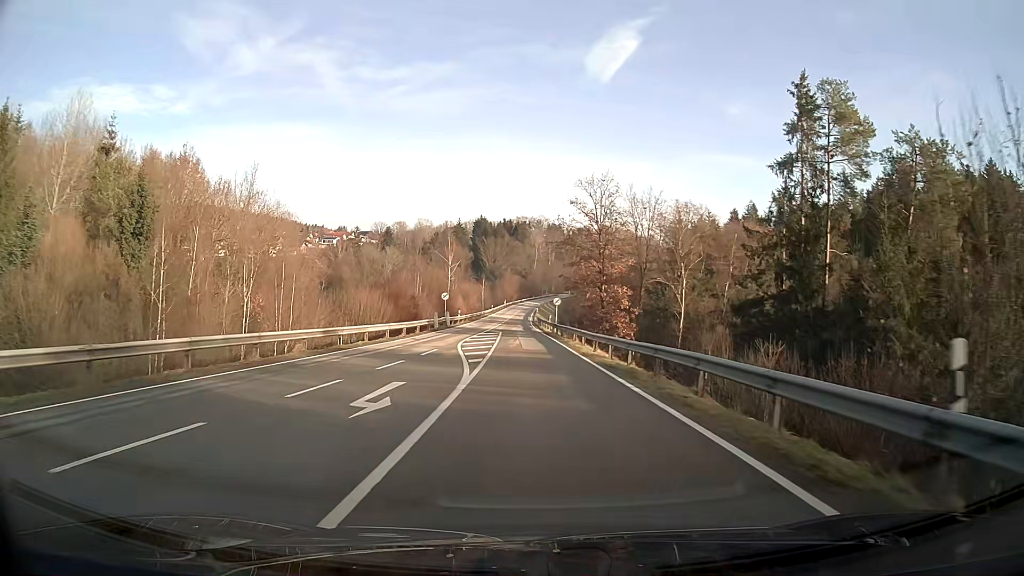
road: secondary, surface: asphalt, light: Day
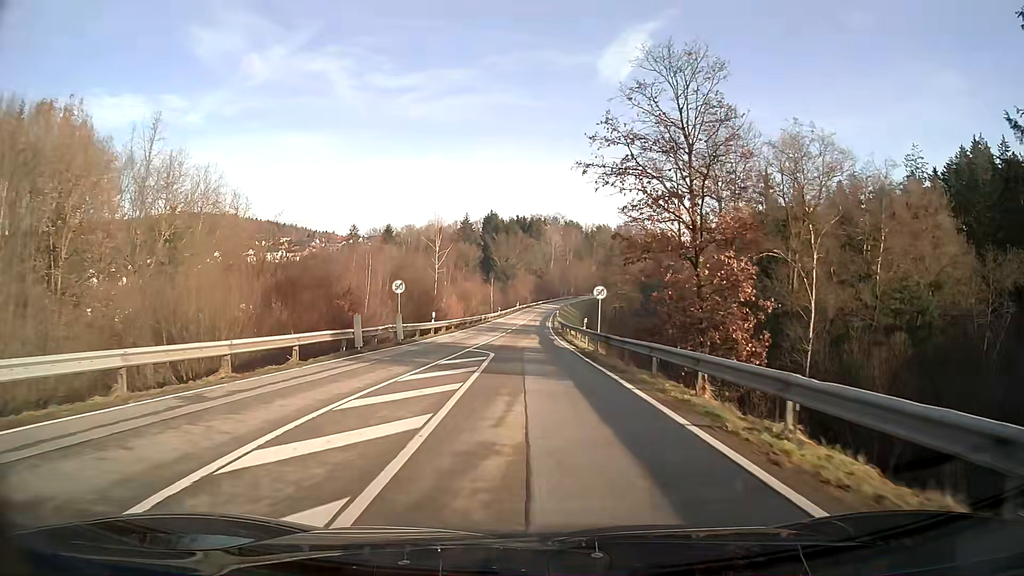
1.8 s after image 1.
(-0.3, +25.0) m; -1°
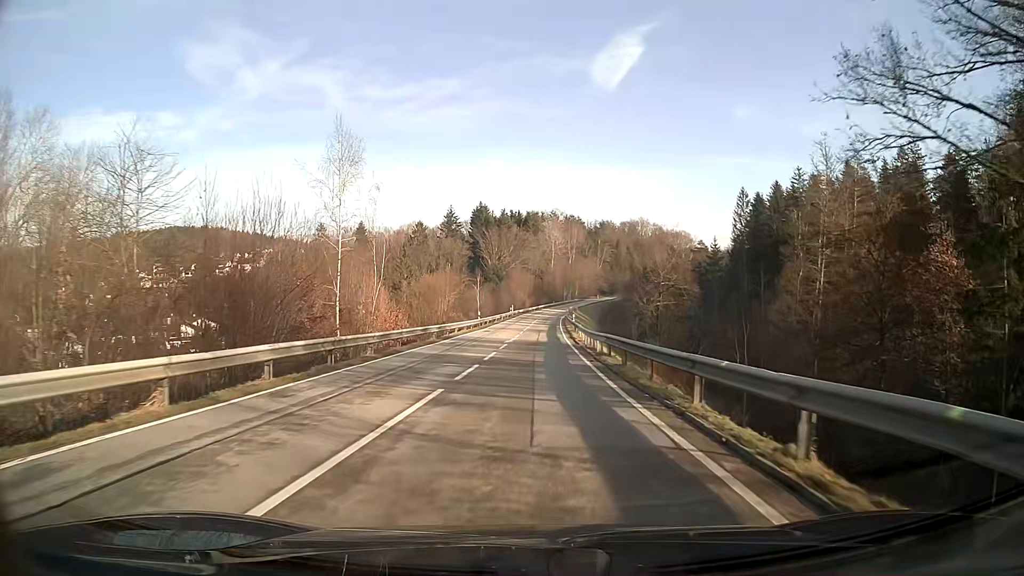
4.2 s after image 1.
(0.0, +33.4) m; +1°
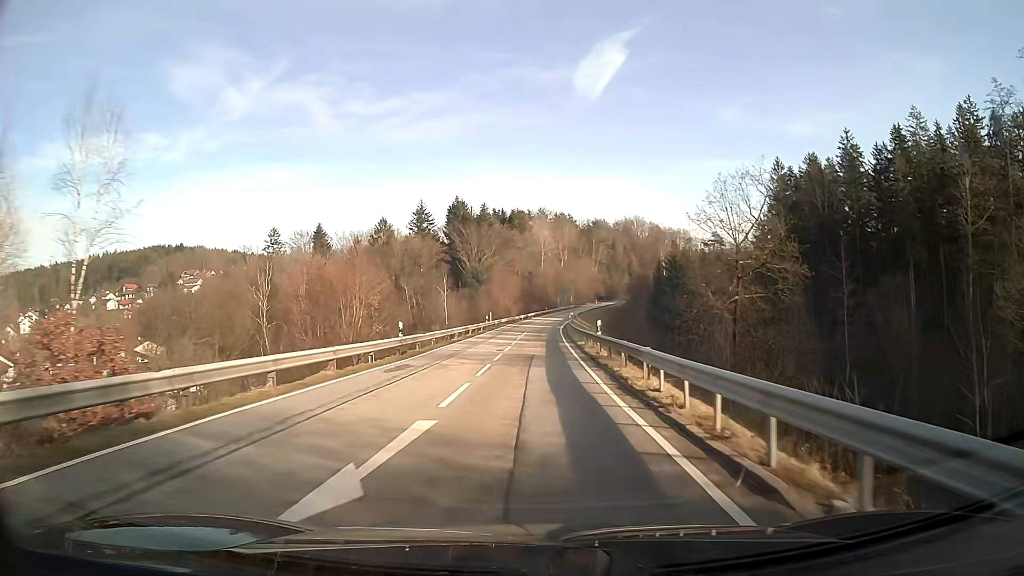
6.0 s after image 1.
(+0.2, +28.5) m; +1°
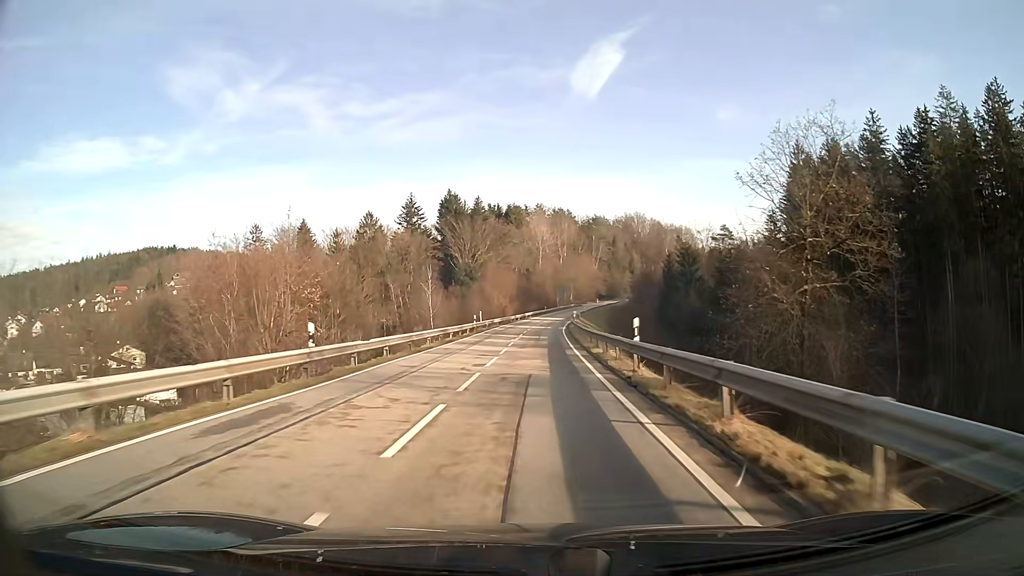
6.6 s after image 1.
(0.0, +10.3) m; 0°
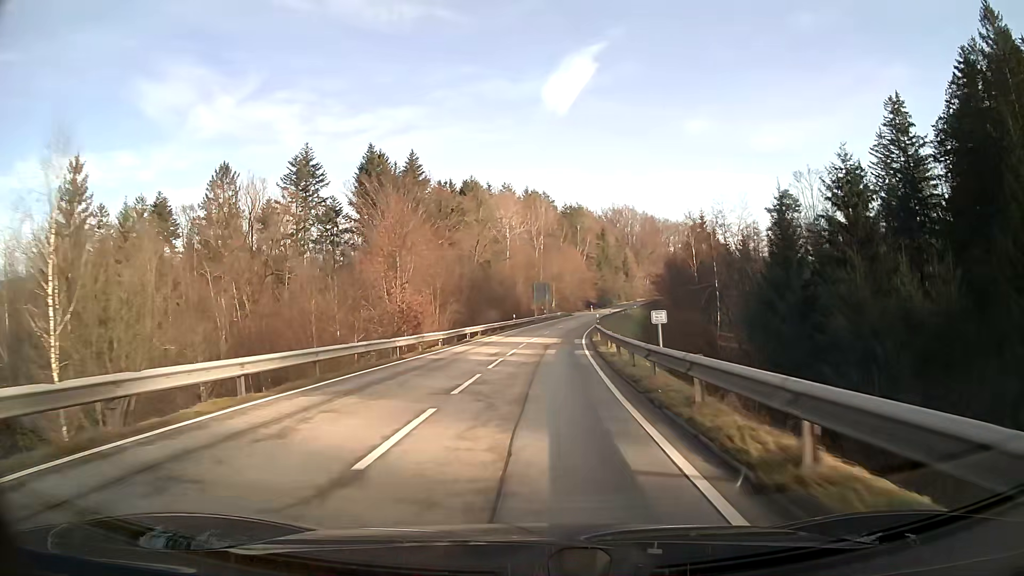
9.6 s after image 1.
(+1.2, +55.6) m; +3°
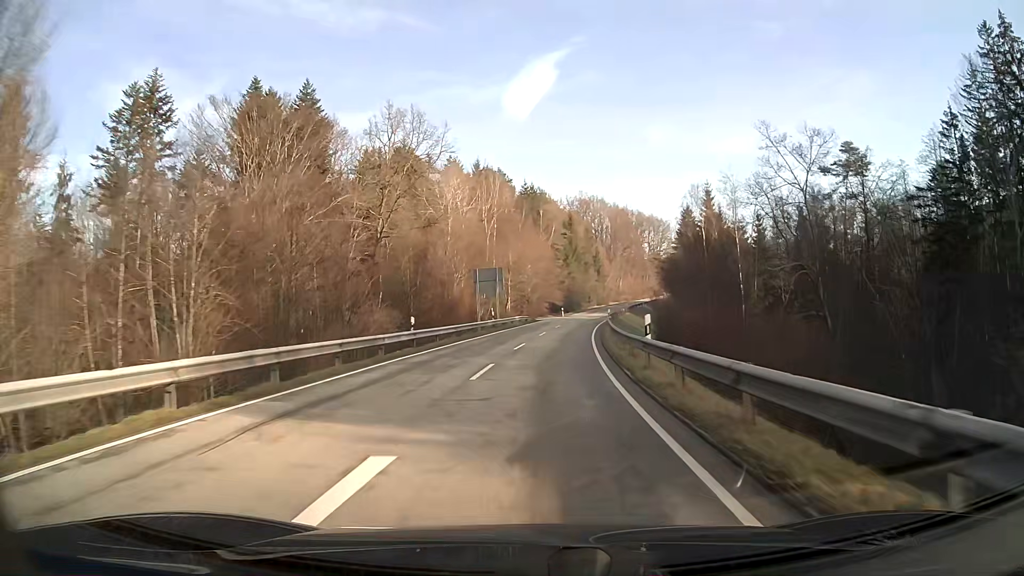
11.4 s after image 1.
(+1.2, +34.4) m; +4°
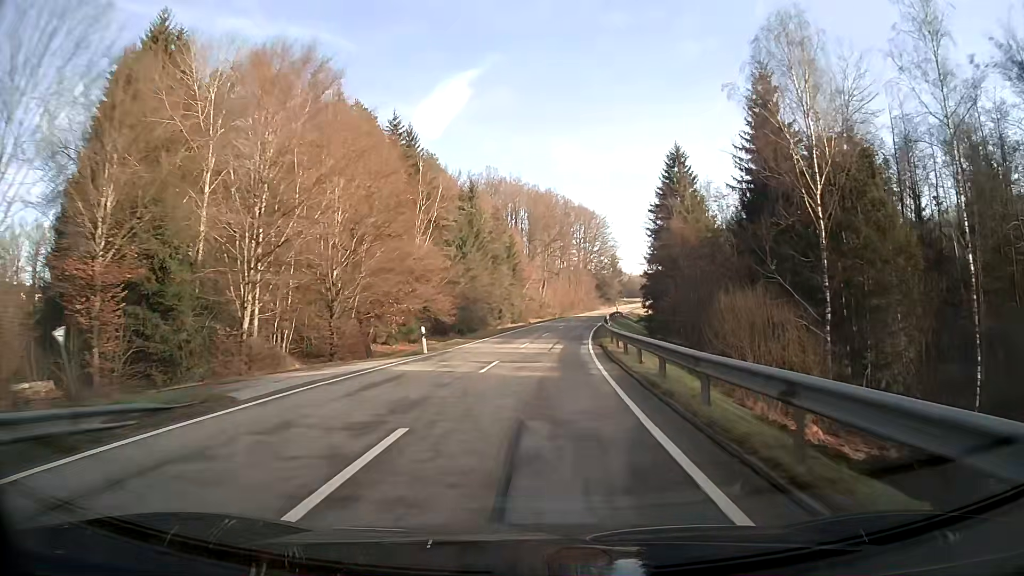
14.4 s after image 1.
(+4.0, +57.7) m; +8°
